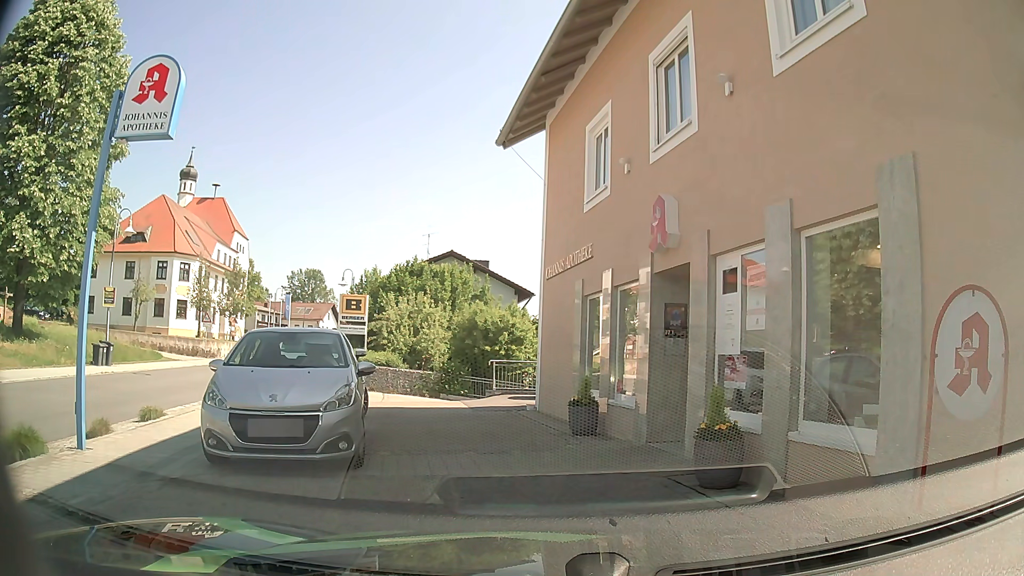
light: Day
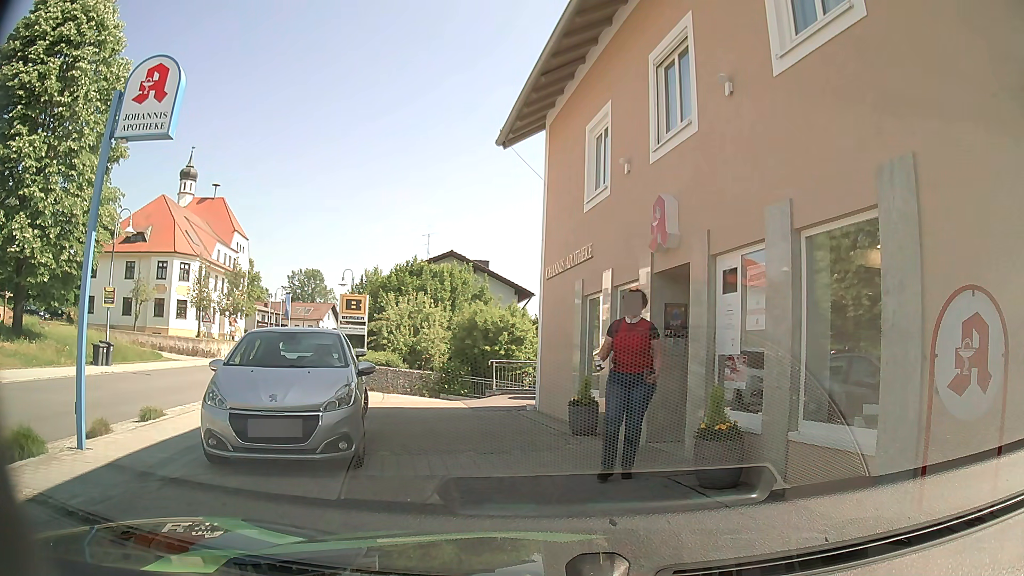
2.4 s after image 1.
(0.0, 0.0) m; 0°
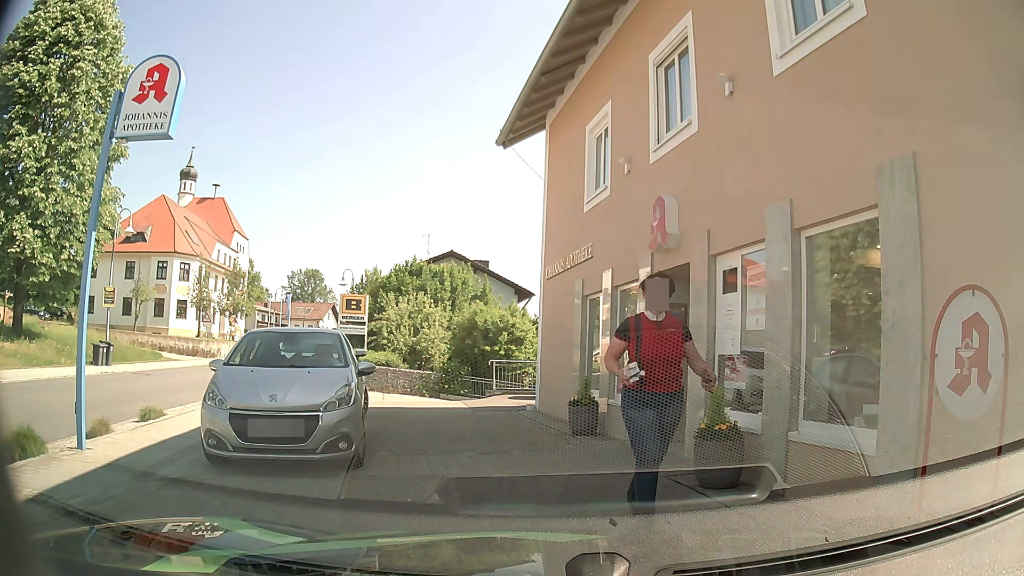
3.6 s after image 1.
(0.0, 0.0) m; 0°
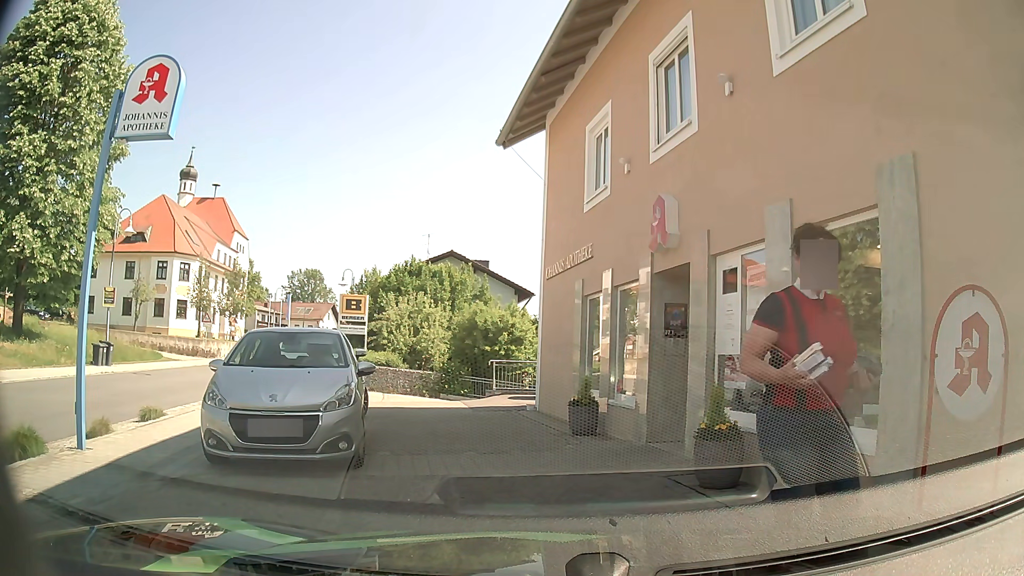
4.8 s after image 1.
(0.0, 0.0) m; 0°
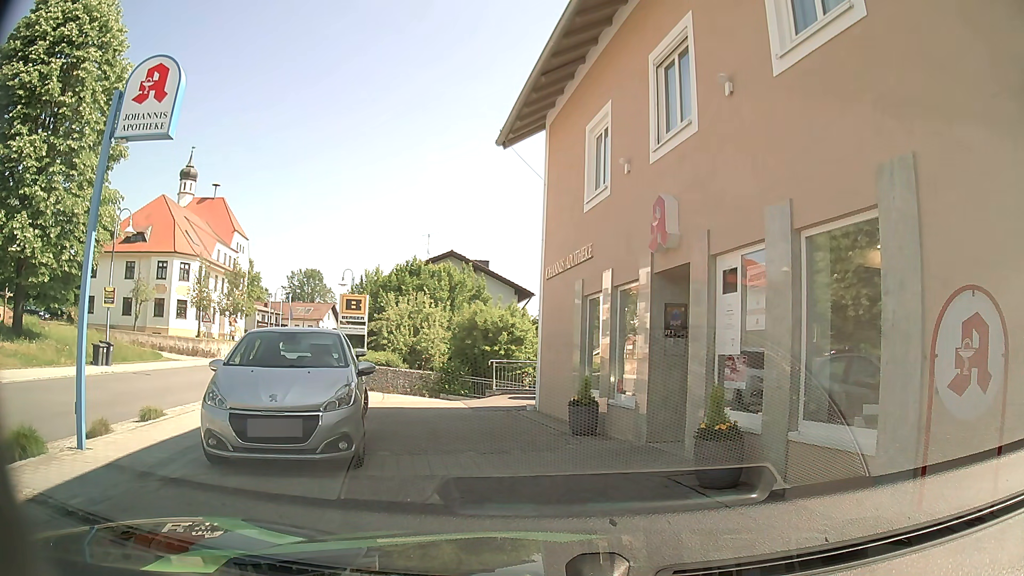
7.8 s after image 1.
(0.0, 0.0) m; 0°
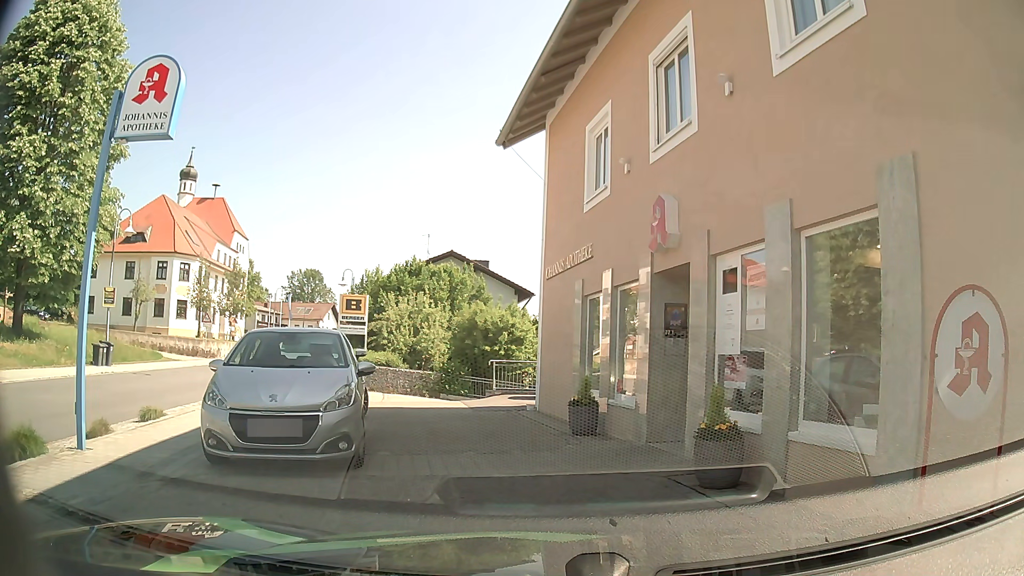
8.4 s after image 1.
(0.0, 0.0) m; 0°
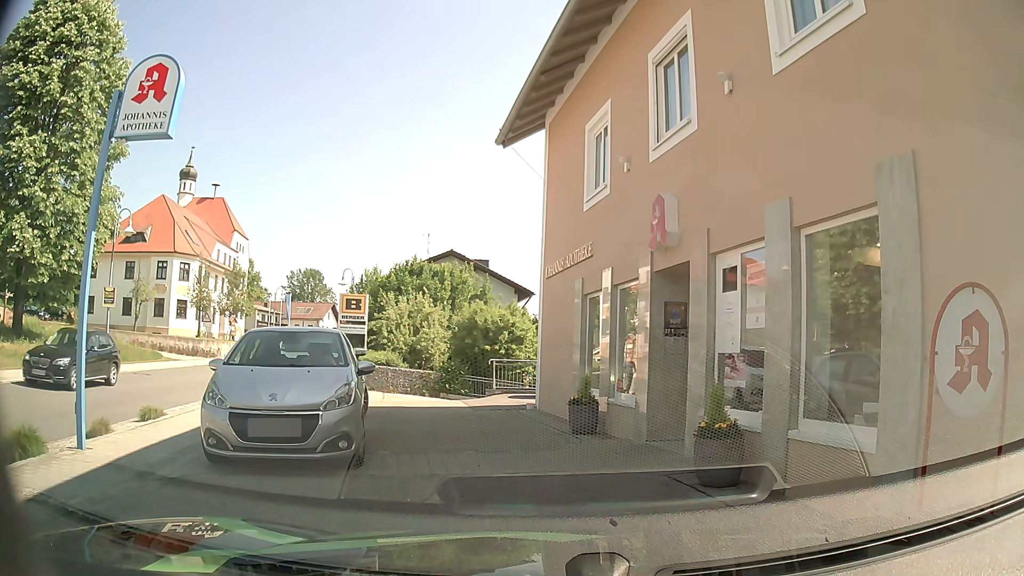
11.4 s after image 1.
(0.0, 0.0) m; 0°
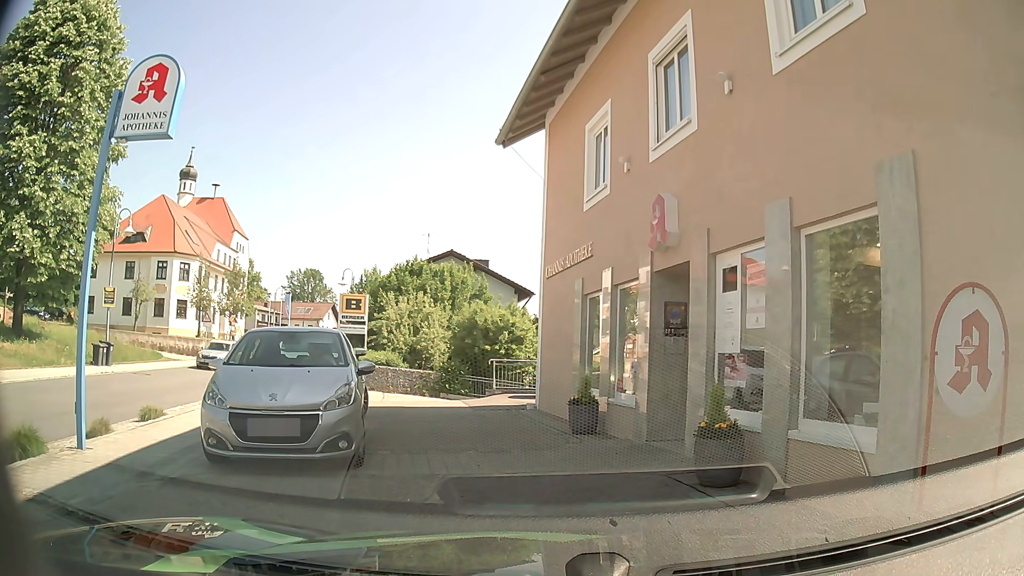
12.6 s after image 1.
(0.0, 0.0) m; 0°
